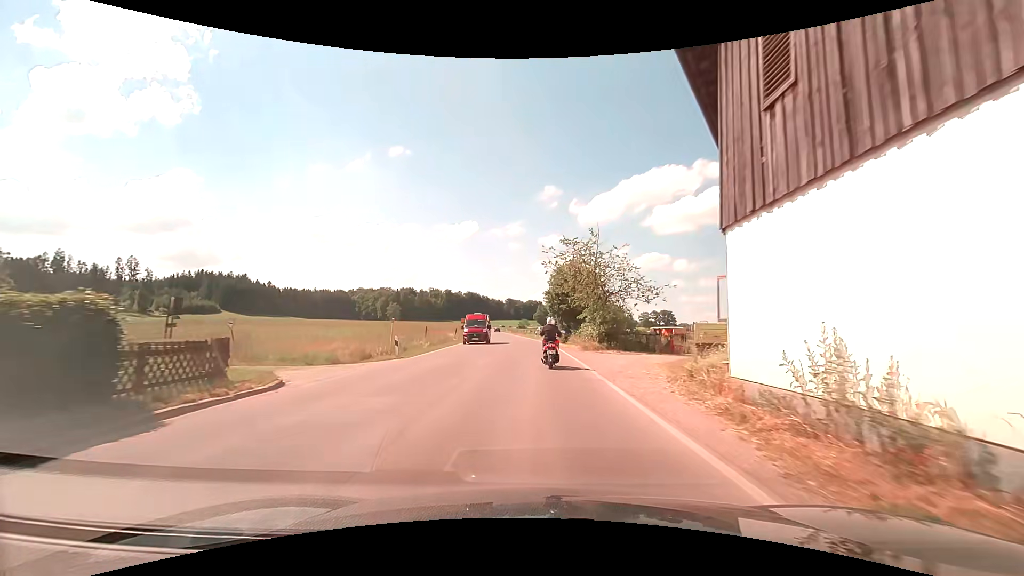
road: secondary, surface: asphalt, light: Day
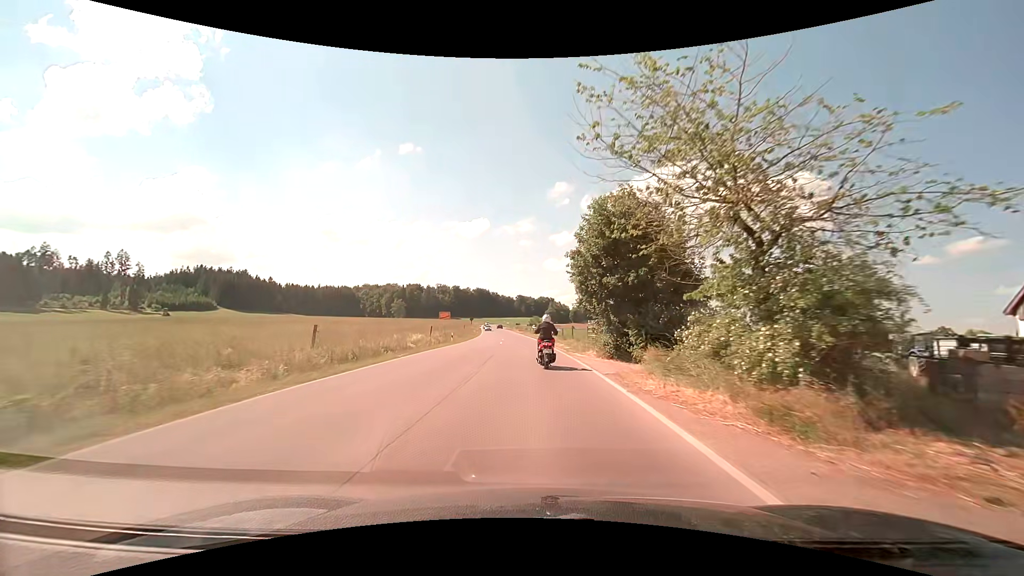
(-0.2, +23.4) m; -2°
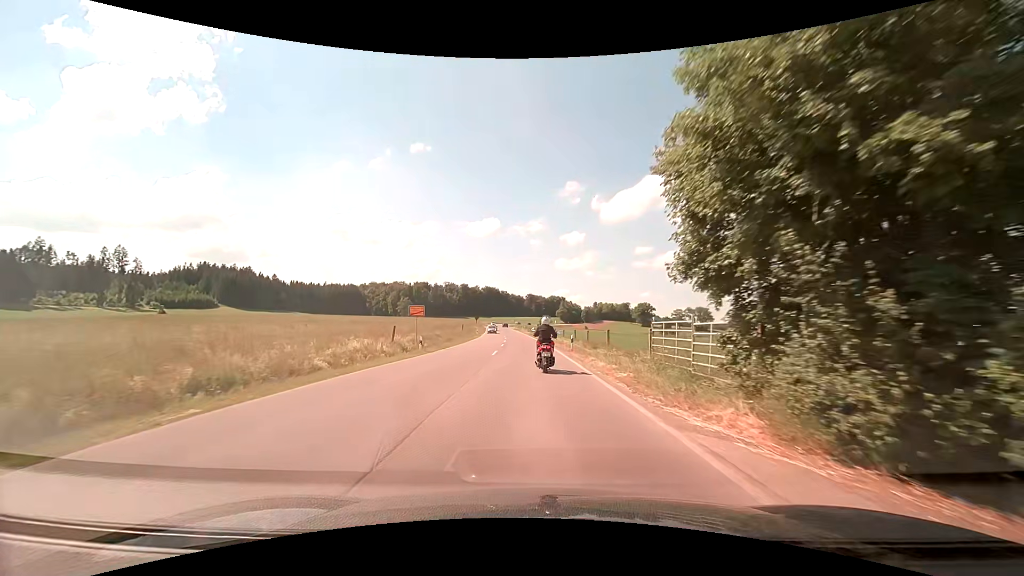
(-0.1, +15.8) m; -1°
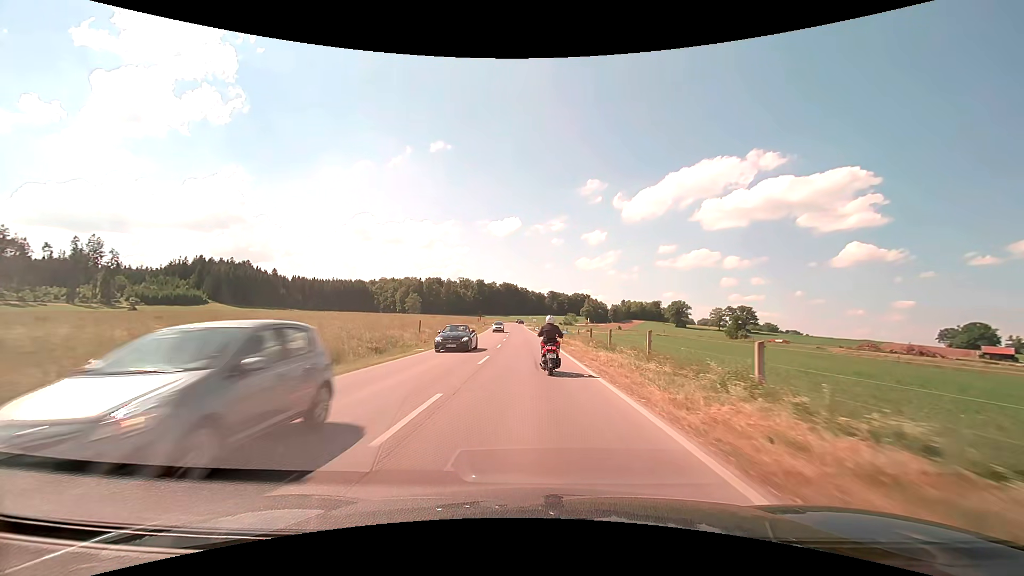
(-1.0, +44.3) m; -2°
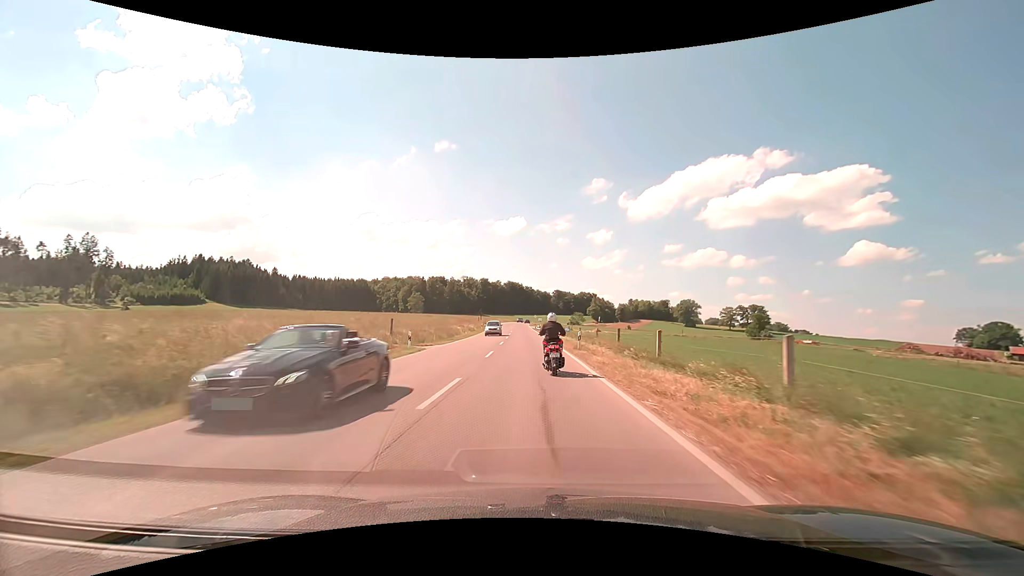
(-0.1, +9.9) m; -1°
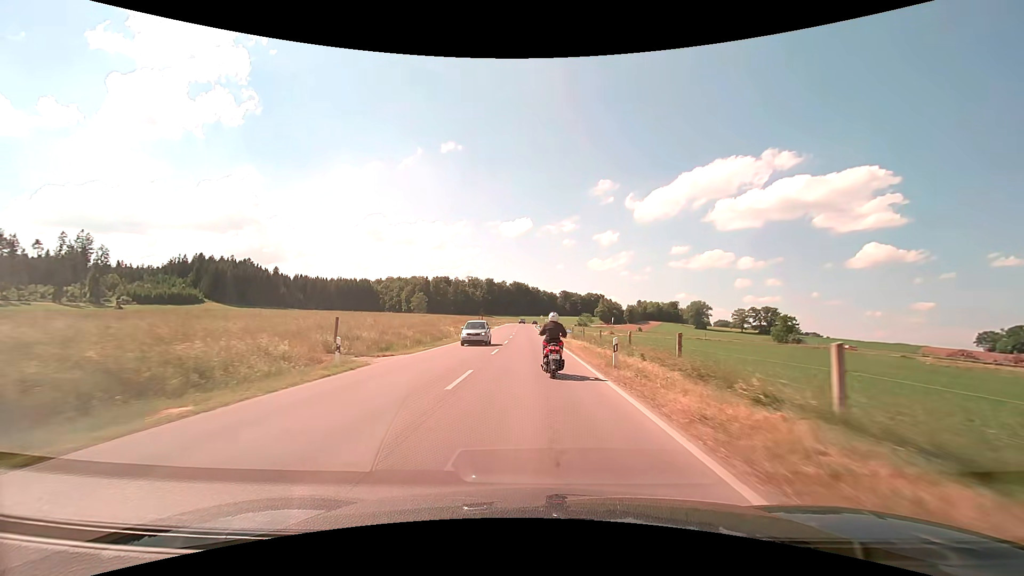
(-0.1, +10.0) m; -1°
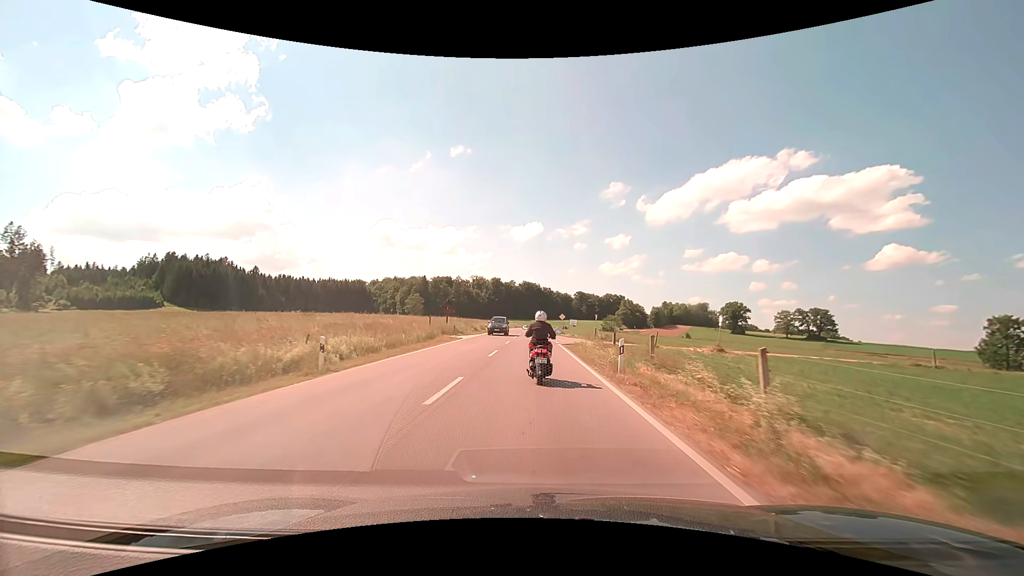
(-0.6, +50.7) m; -1°
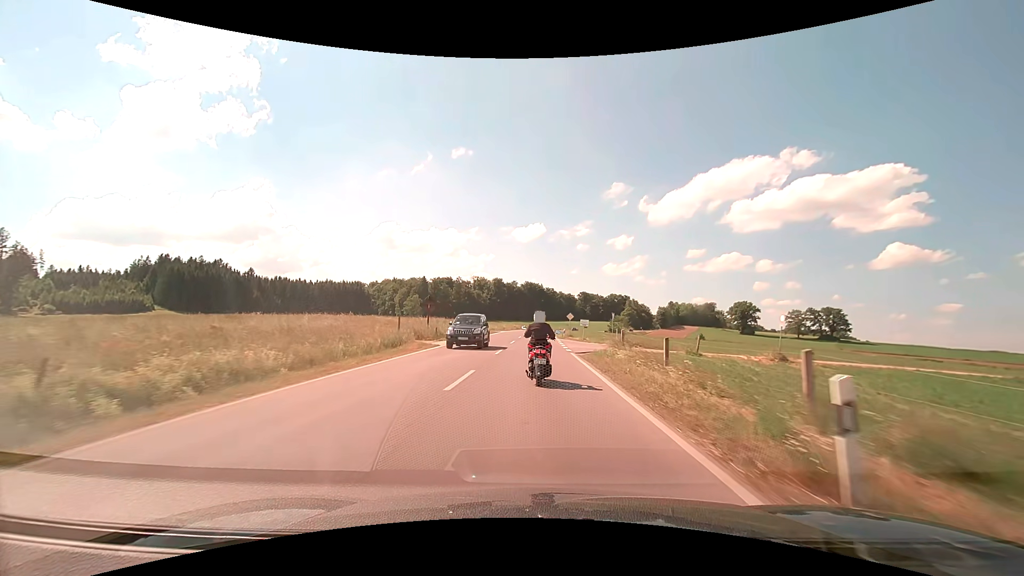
(0.0, +10.4) m; 0°
(0, +10) (0, +20) (0, +30) (0, +40) (0, +50) (0, +60) (+1, +70) (+1, +80) (+1, +90) (+2, +100) m
